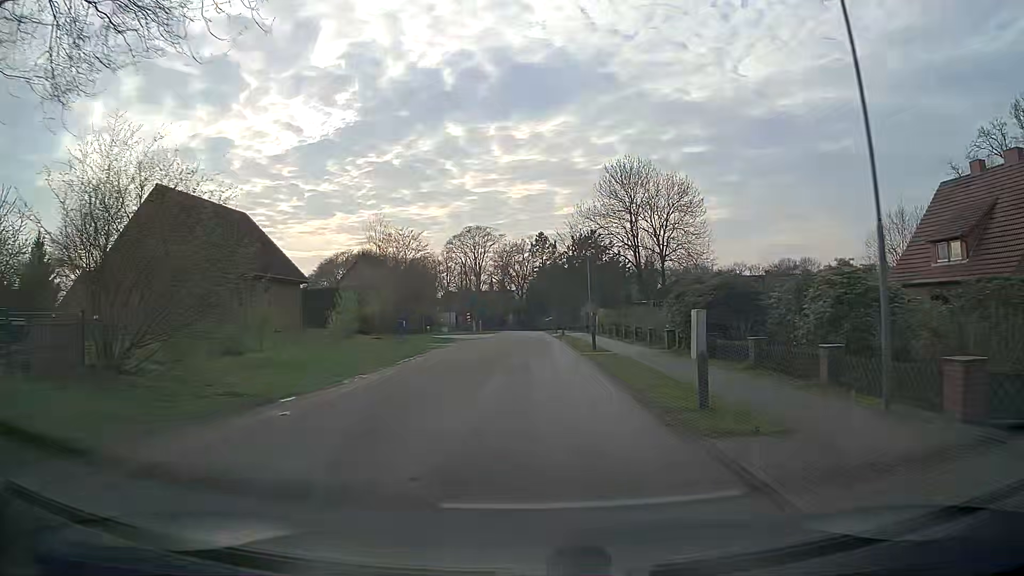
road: residential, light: Day
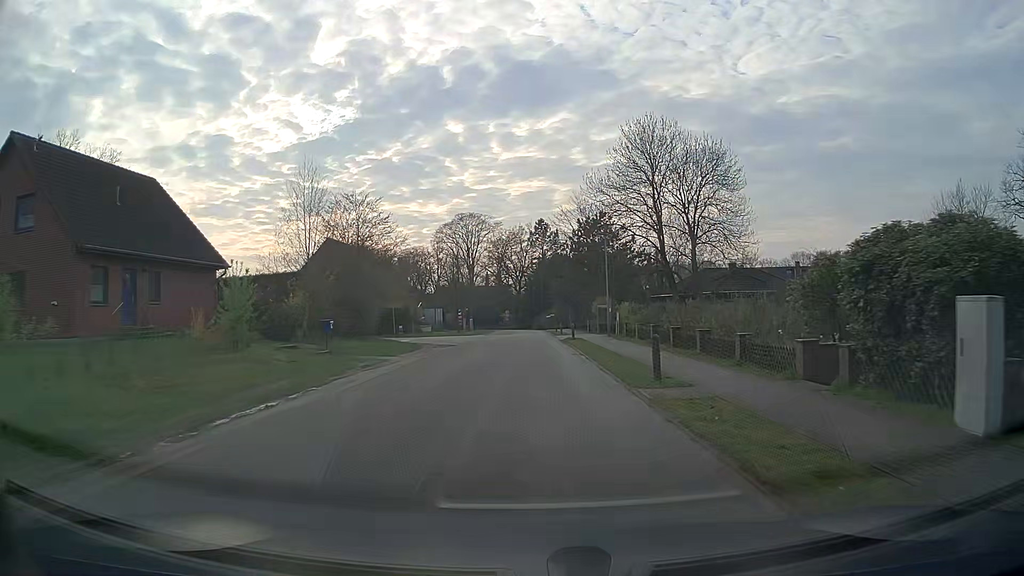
(+0.1, +12.8) m; +1°
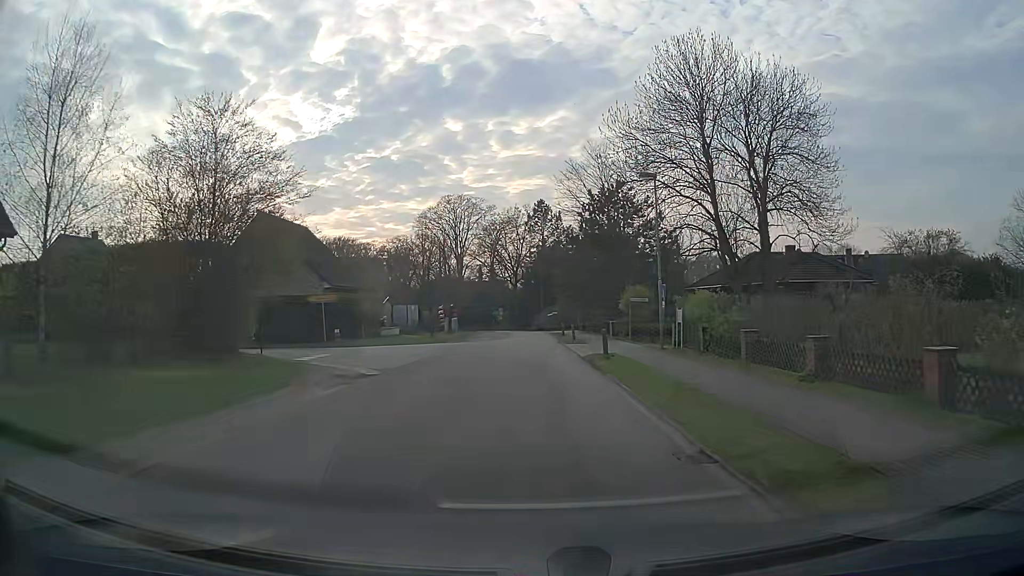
(-0.1, +16.2) m; 0°
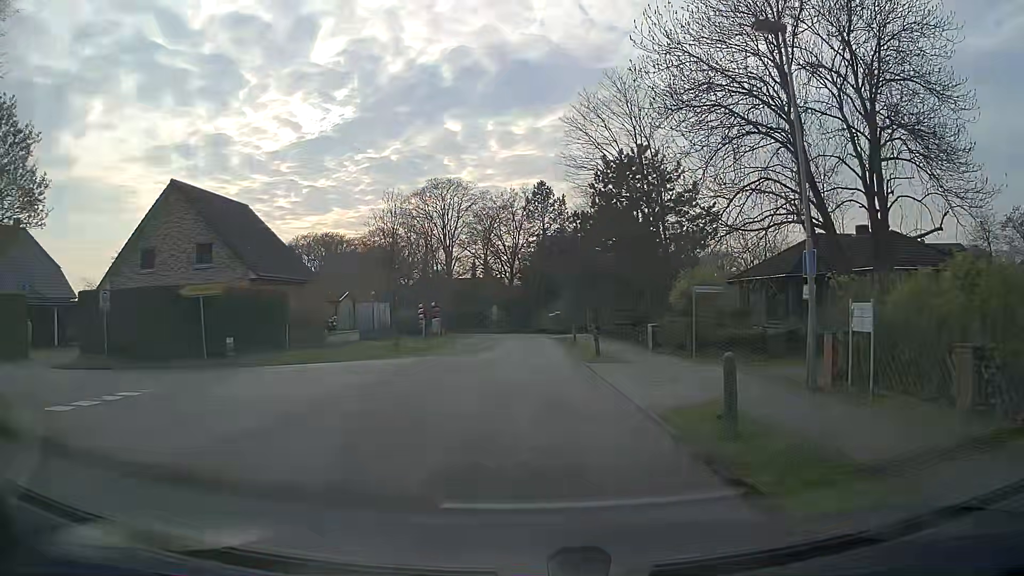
(0.0, +12.5) m; 0°
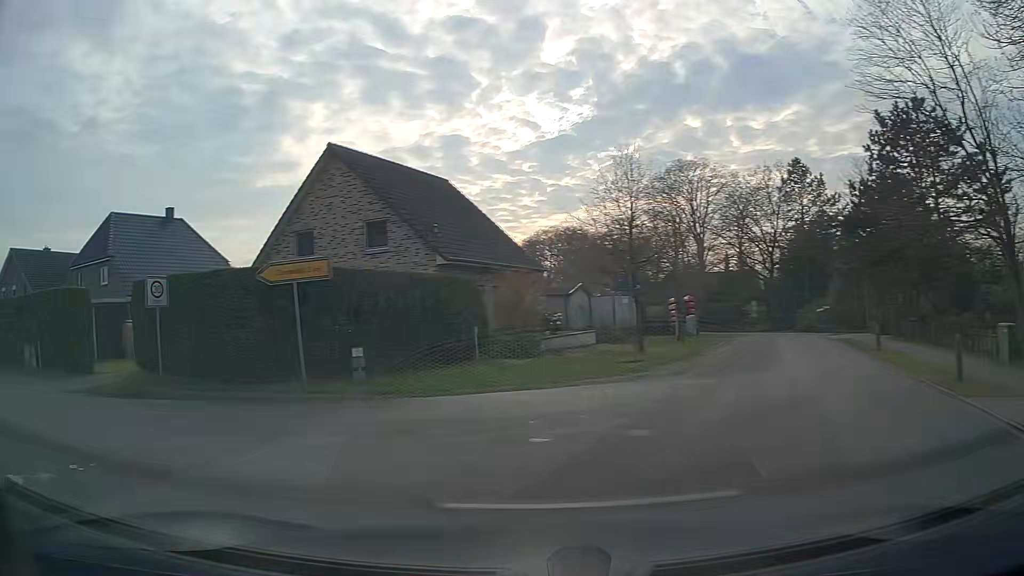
(-0.8, +8.9) m; -20°
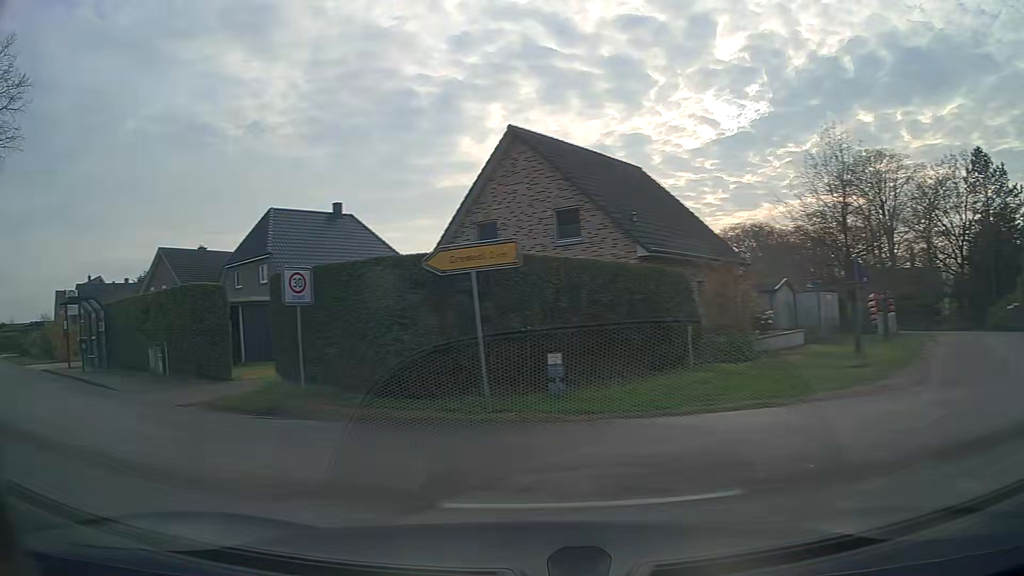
(-0.4, +2.8) m; -16°
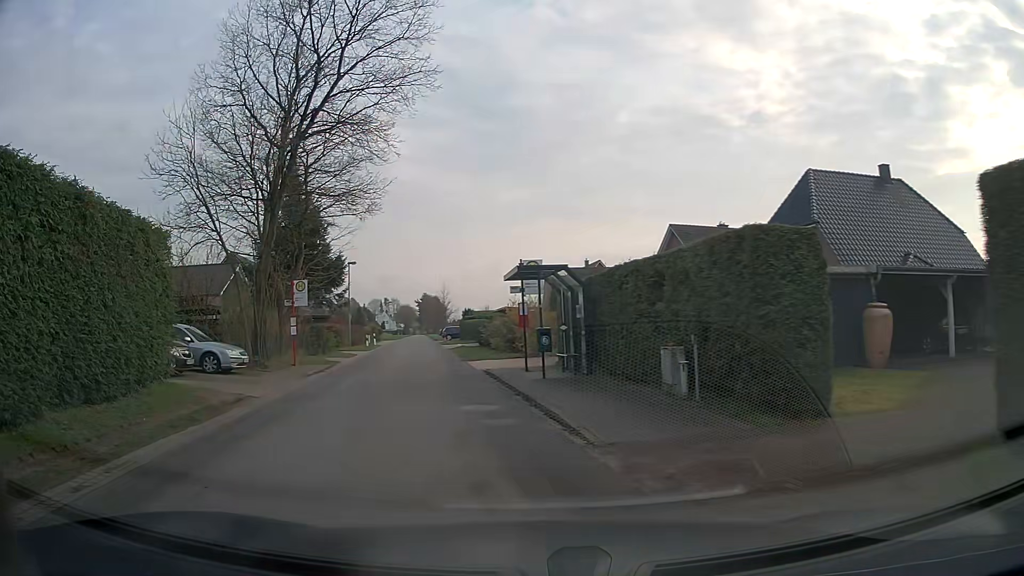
(-3.7, +8.1) m; -45°
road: unclassified
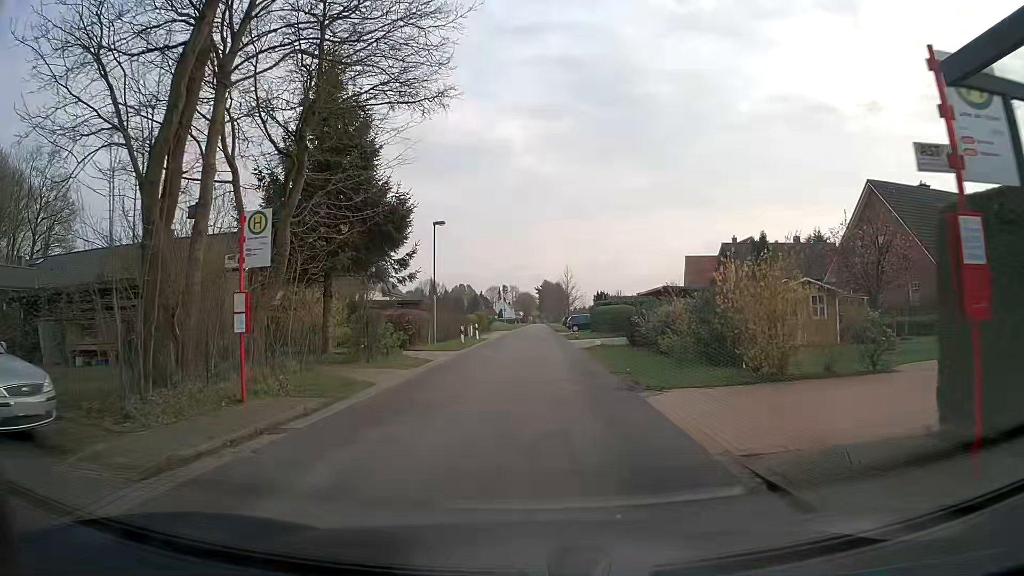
(-2.1, +15.0) m; -11°
(0, +10) (0, +20) (+1, +30) (+1, +40) (+1, +50) (+1, +60) (+1, +70) (+1, +80) (+2, +90) (+2, +100) m
